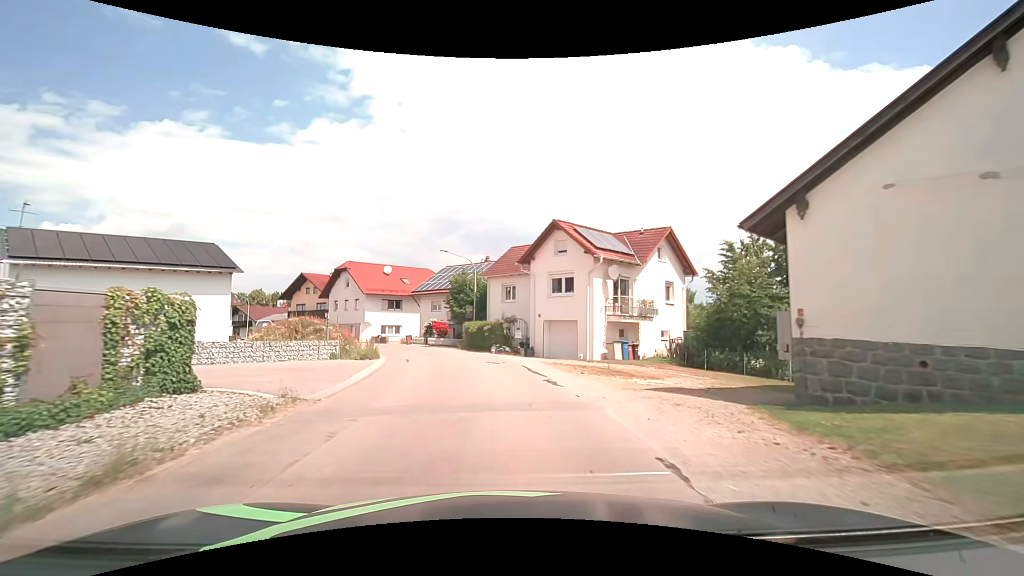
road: tertiary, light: Day
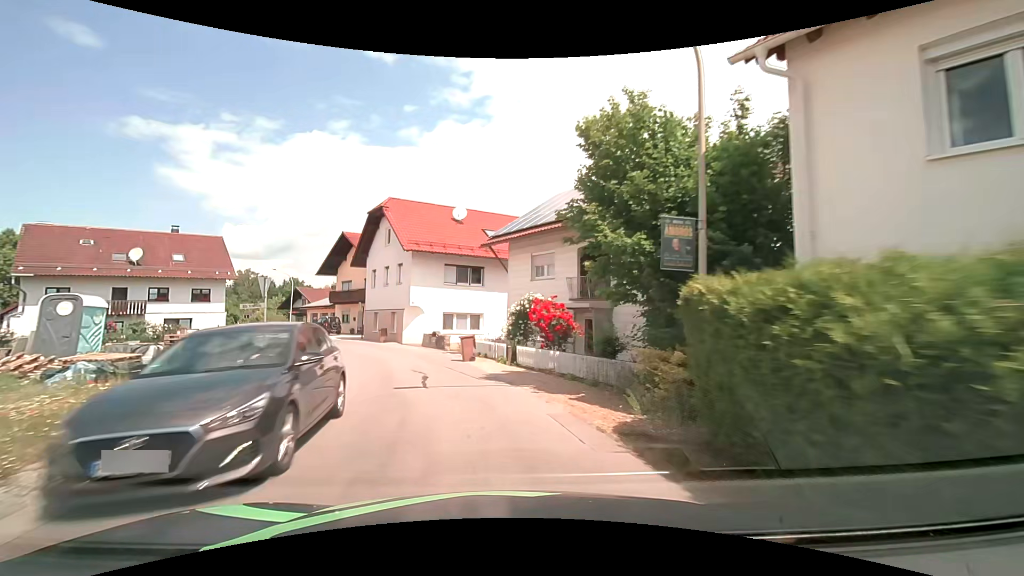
(-3.2, +30.0) m; -13°
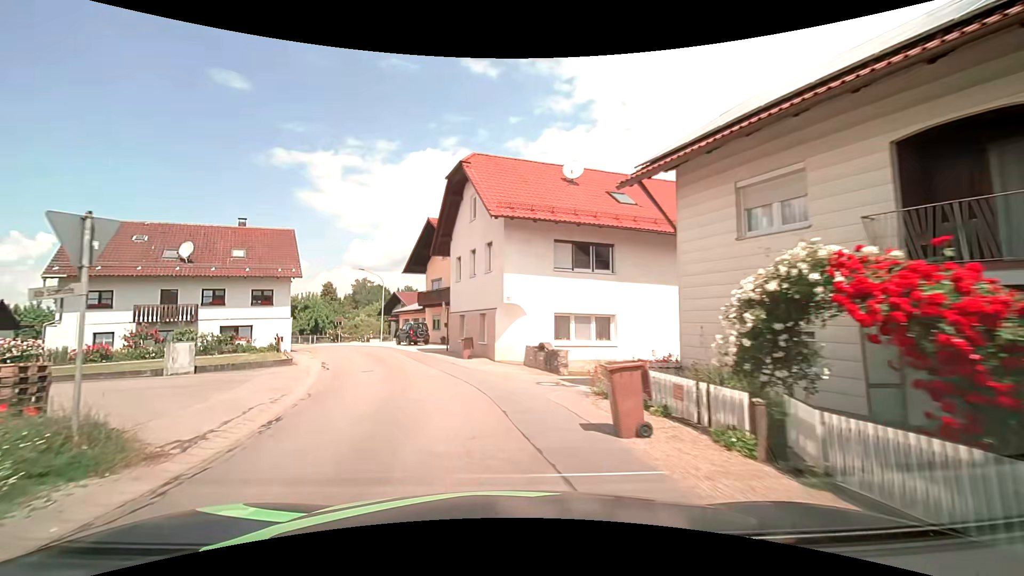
(-1.0, +10.9) m; -12°
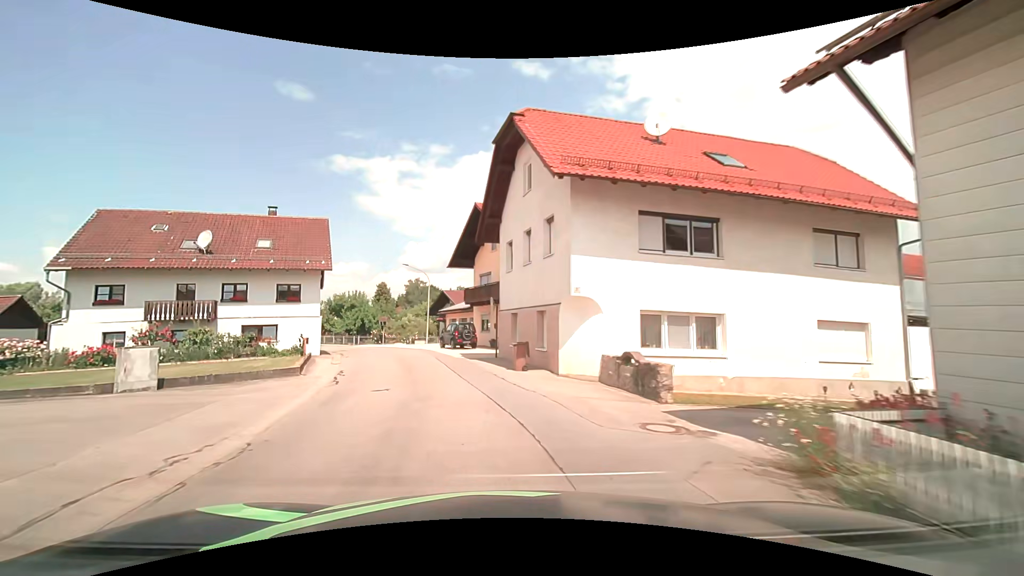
(-0.3, +5.3) m; -6°
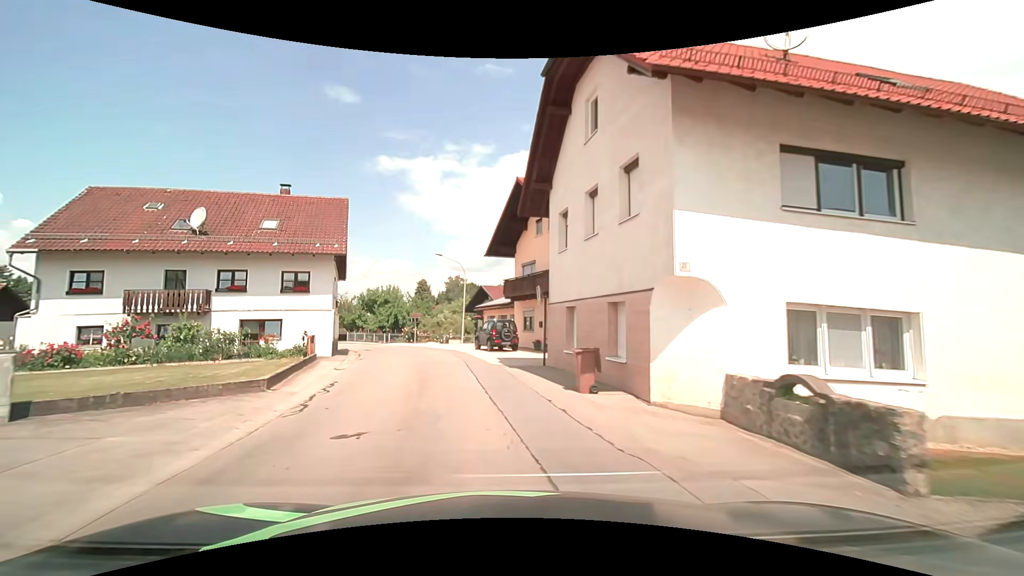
(-0.3, +5.5) m; -5°
